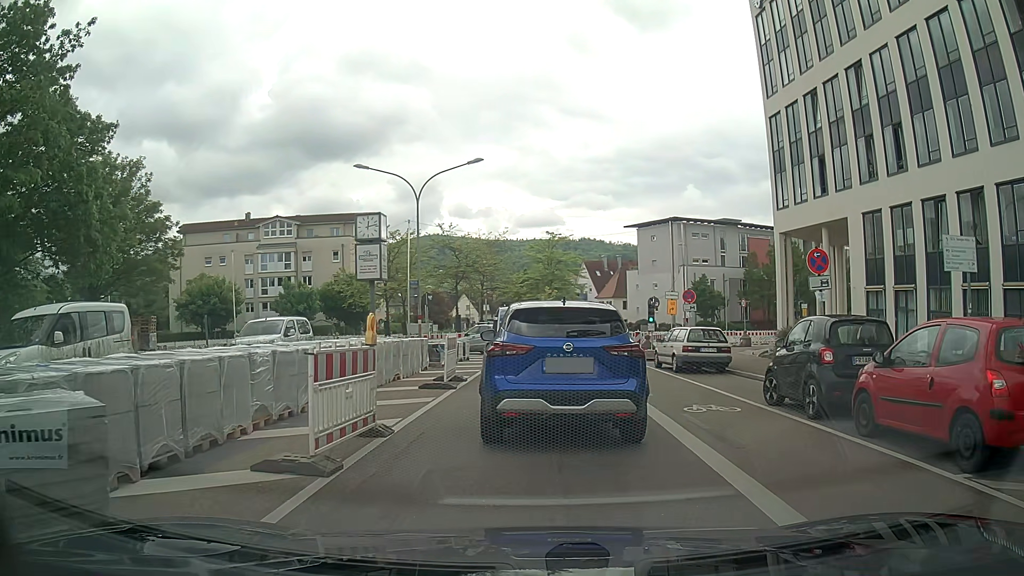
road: tertiary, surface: asphalt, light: Day
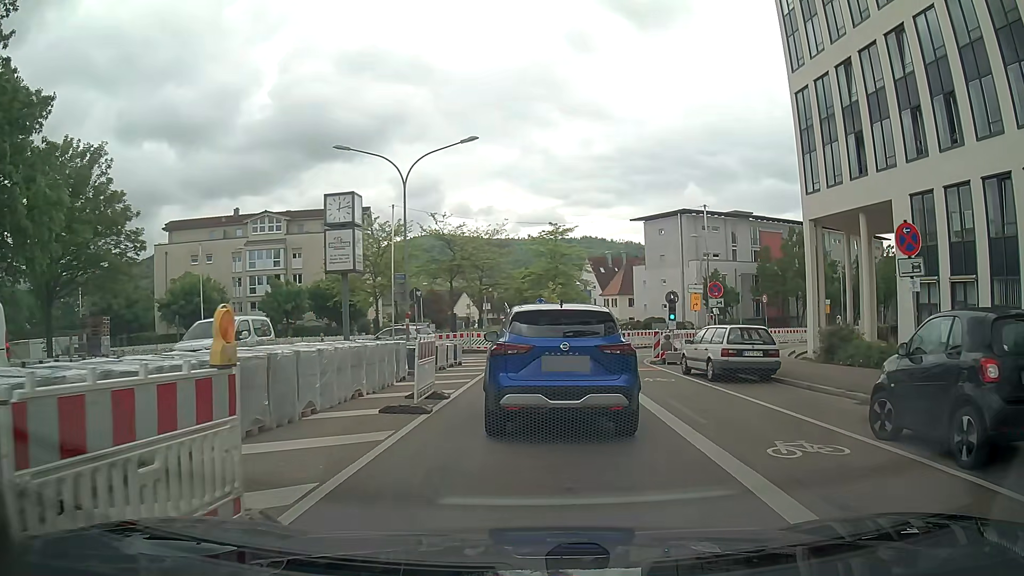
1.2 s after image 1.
(+0.1, +4.1) m; +2°
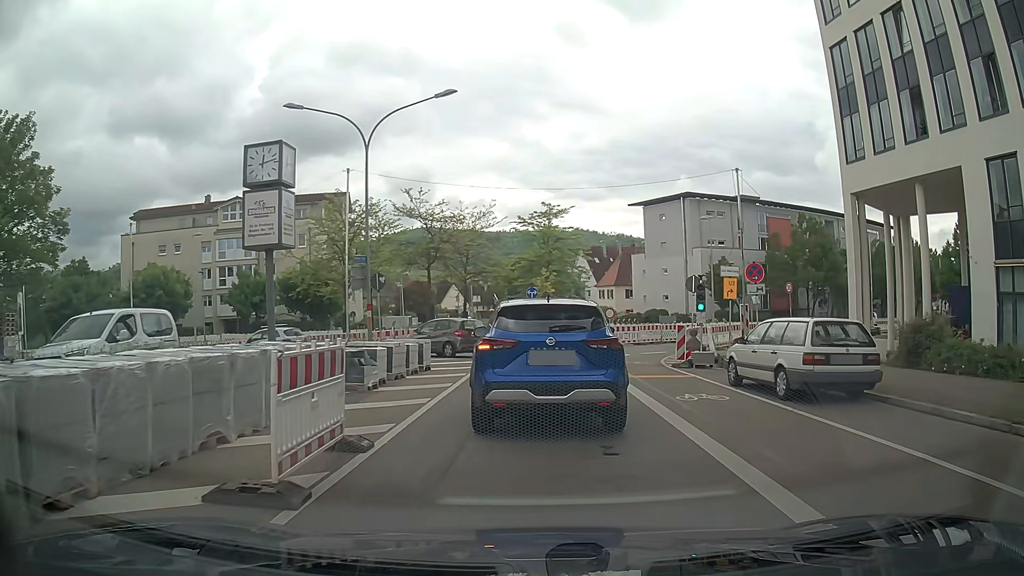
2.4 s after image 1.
(0.0, +5.6) m; 0°
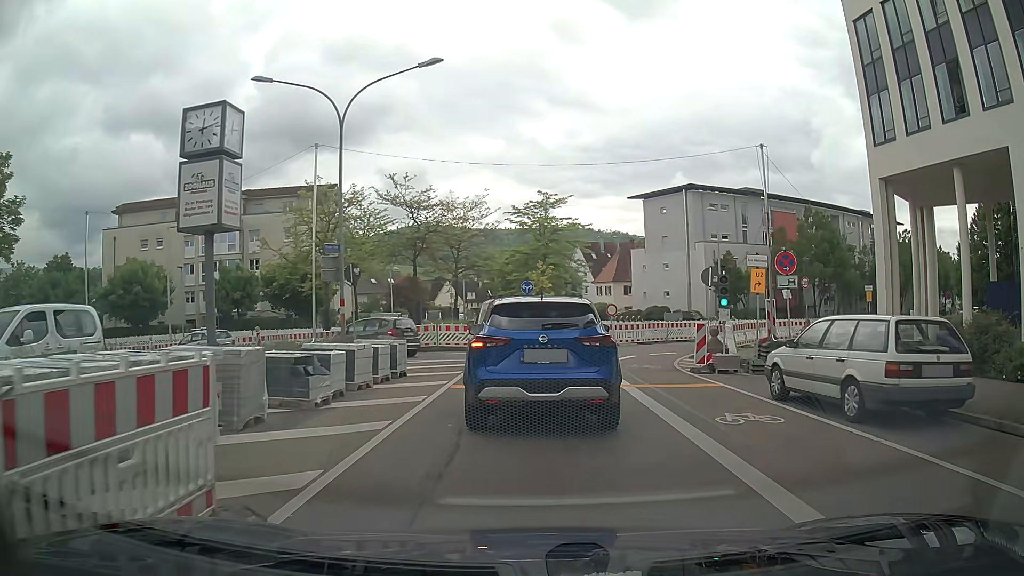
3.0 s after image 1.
(0.0, +2.9) m; 0°
